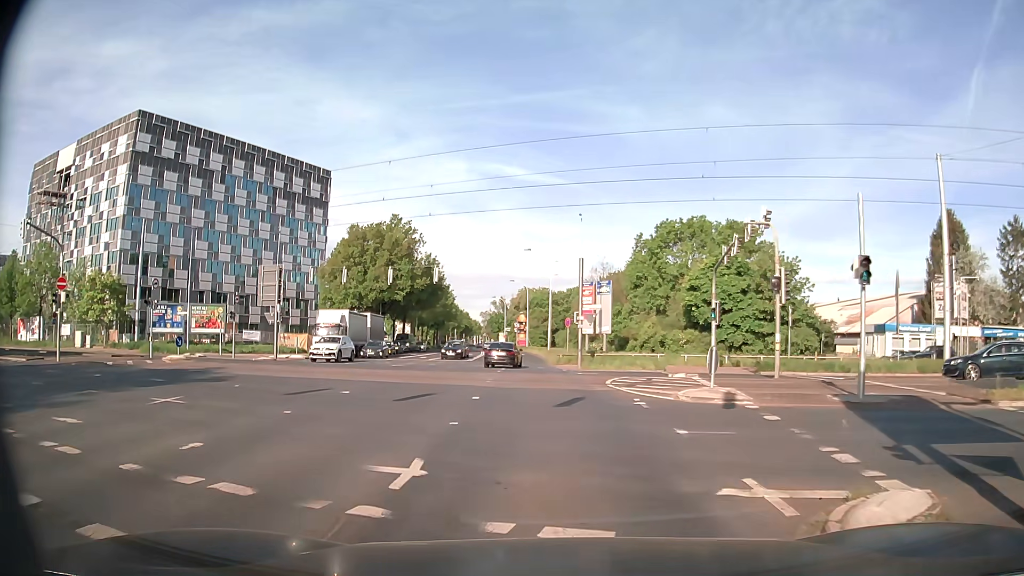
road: secondary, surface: asphalt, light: Day
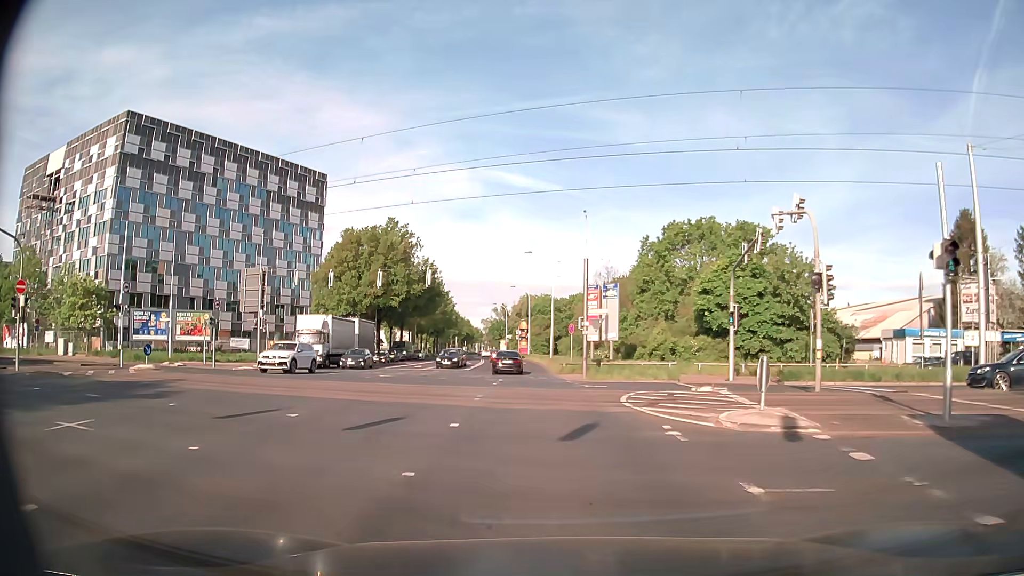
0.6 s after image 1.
(0.0, +3.5) m; 0°
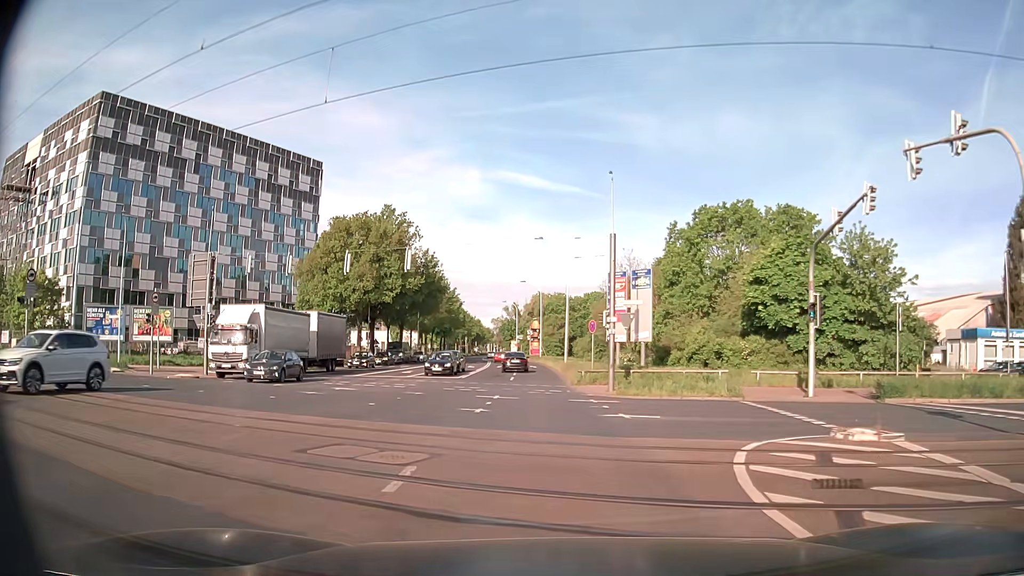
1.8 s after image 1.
(-0.2, +9.4) m; -1°
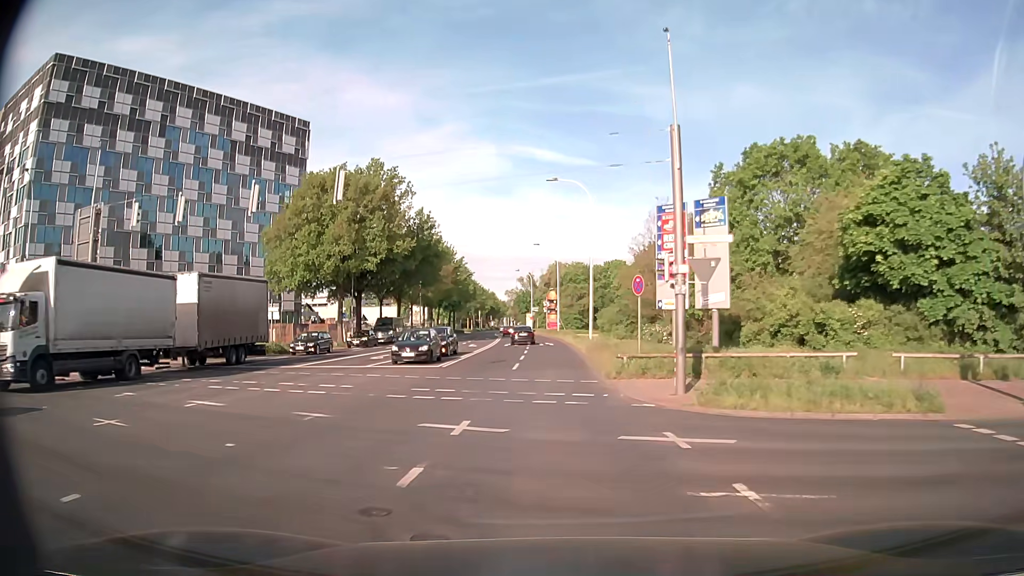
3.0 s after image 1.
(-0.2, +12.3) m; -2°
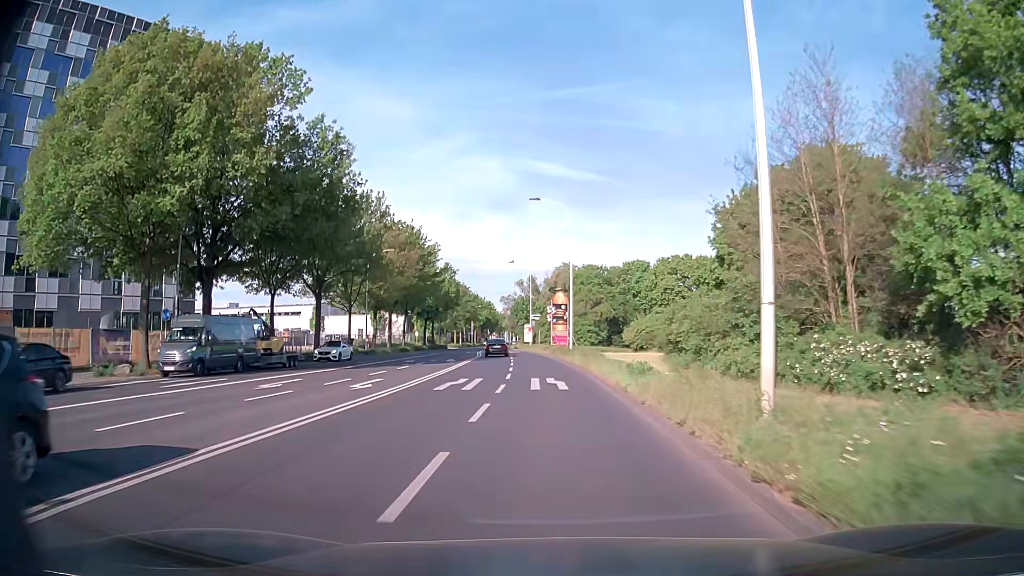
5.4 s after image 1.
(-0.2, +31.7) m; 0°
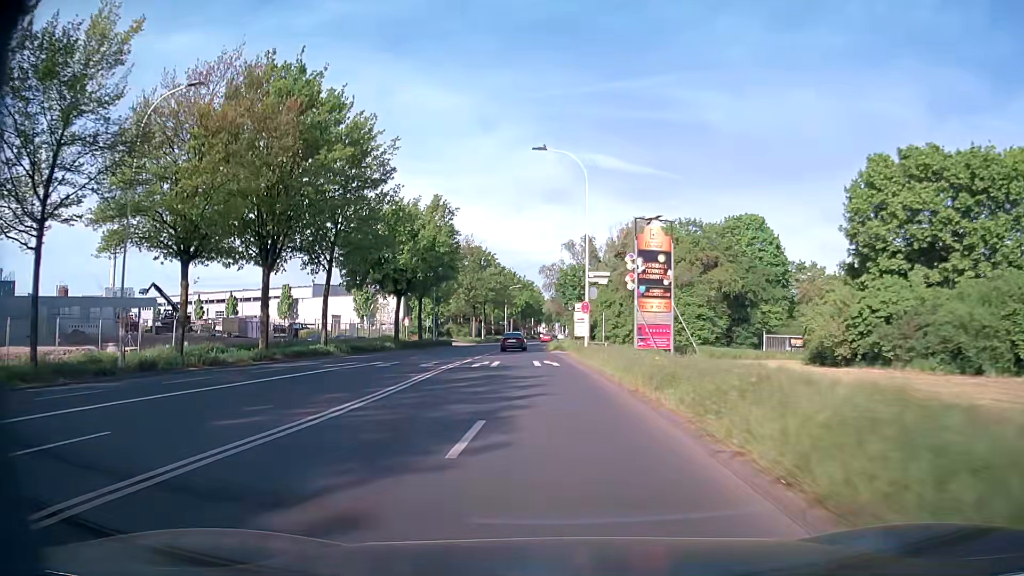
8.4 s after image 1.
(-1.3, +46.0) m; -4°
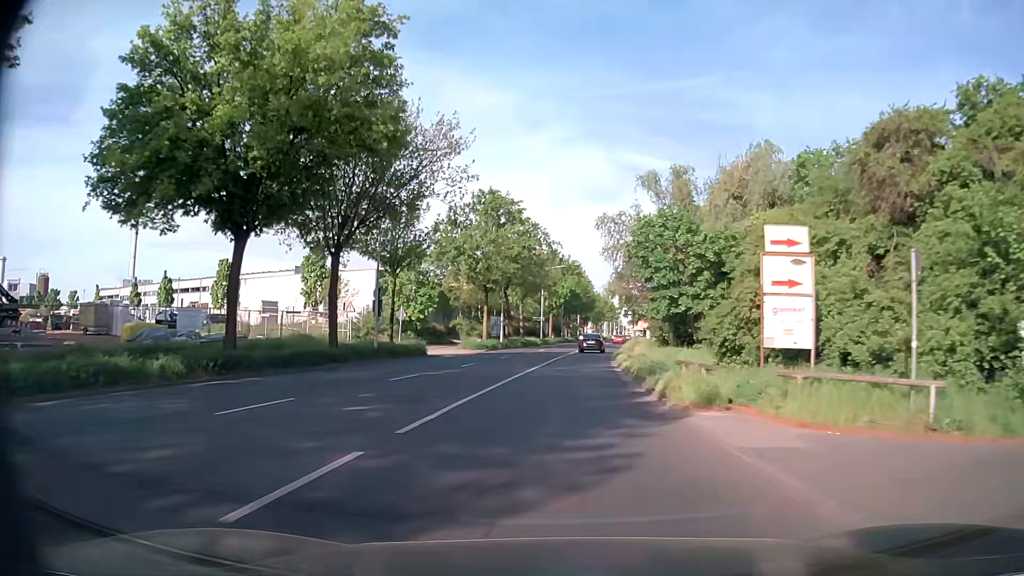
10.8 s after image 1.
(-1.7, +37.3) m; -4°
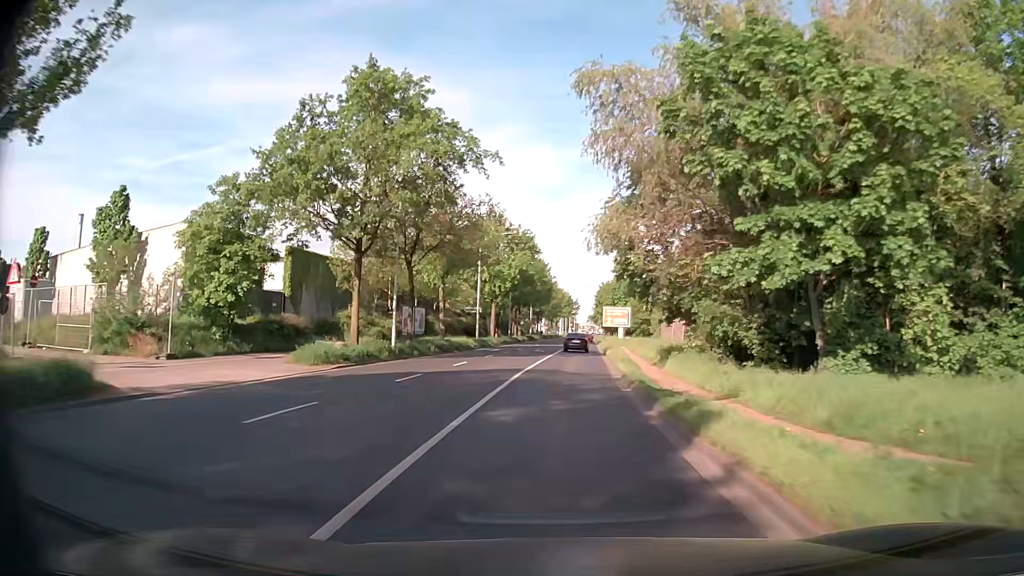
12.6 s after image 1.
(+0.9, +27.5) m; +4°
(0, +10) (0, +20) (+1, +30) (+1, +40) (+2, +50) (+2, +60) (+3, +70) (+4, +80) (+4, +90) (+5, +100) m
